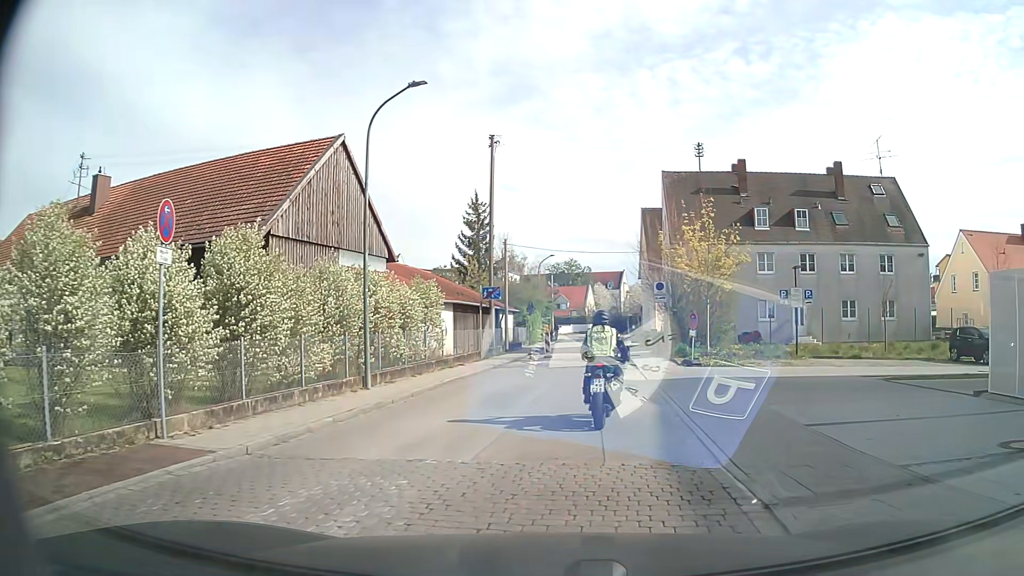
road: residential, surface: asphalt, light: Day
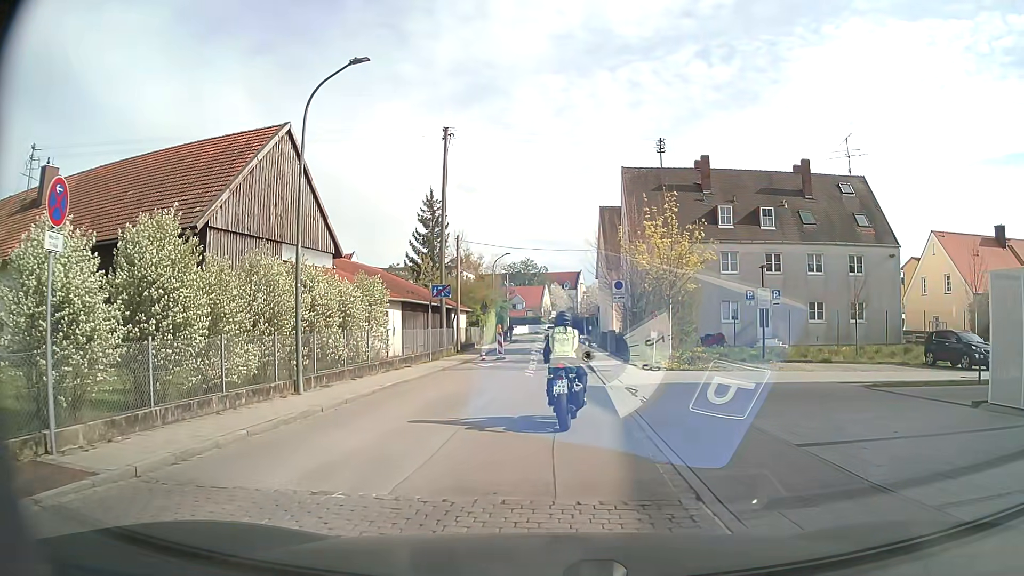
(+0.1, +1.6) m; +6°
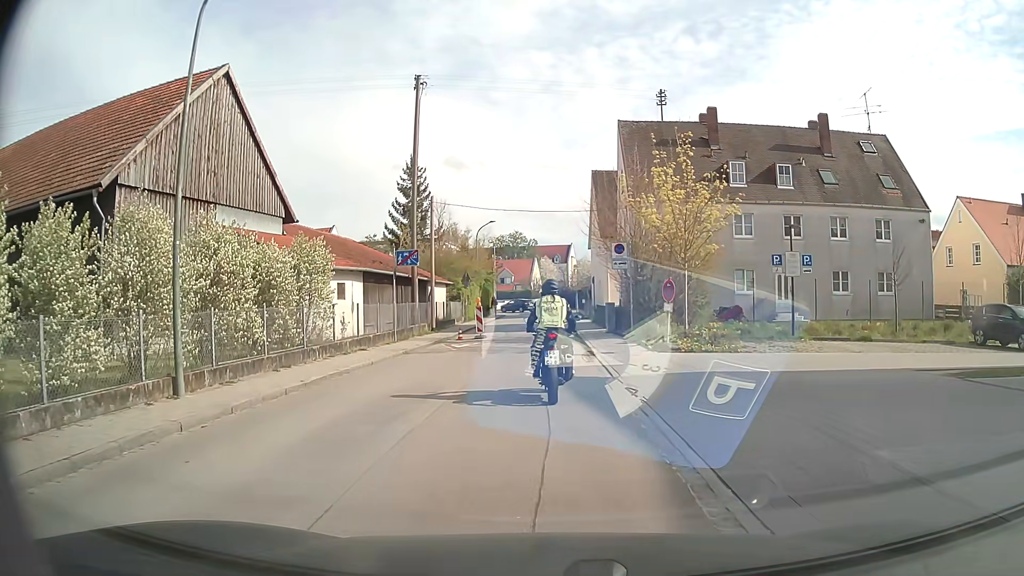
(+0.1, +4.8) m; +1°
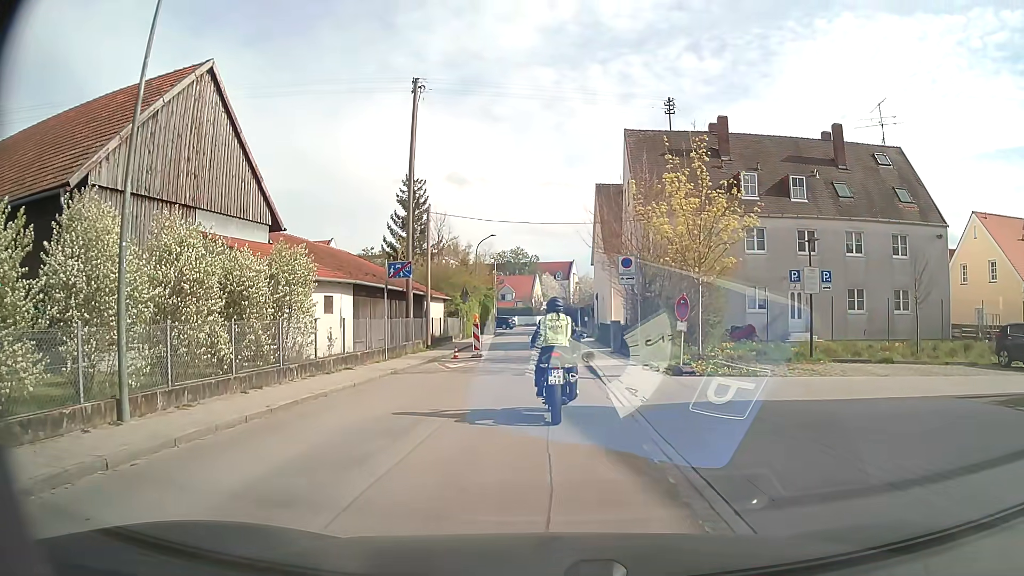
(0.0, +1.7) m; 0°
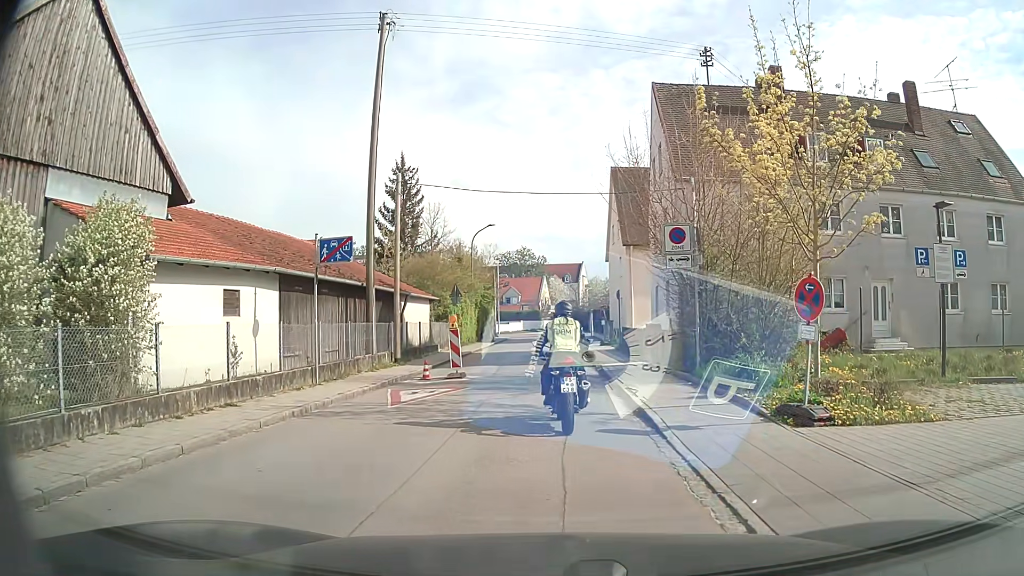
(-0.1, +7.9) m; 0°
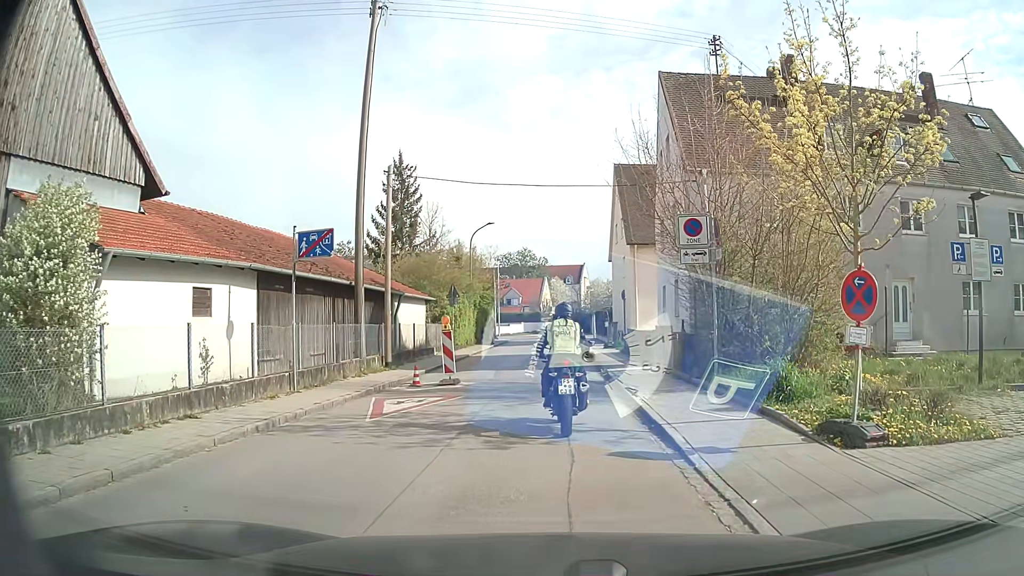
(0.0, +1.5) m; 0°
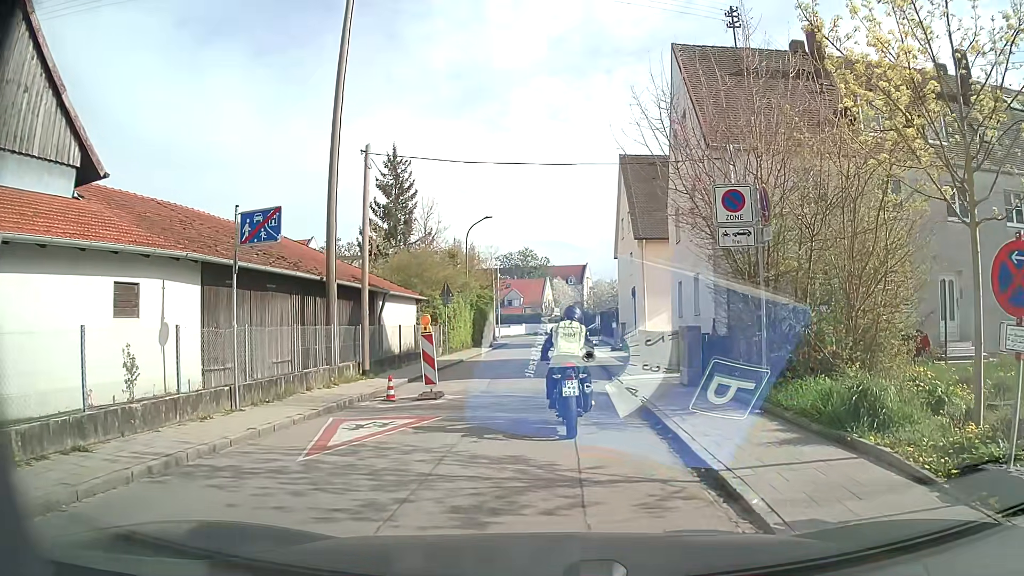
(0.0, +3.0) m; -1°
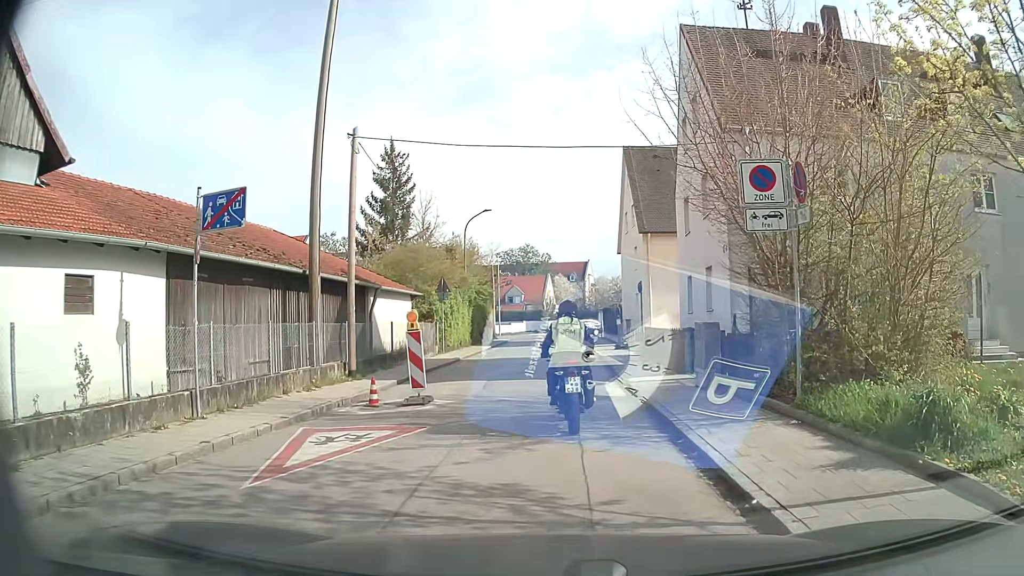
(0.0, +1.5) m; +1°
